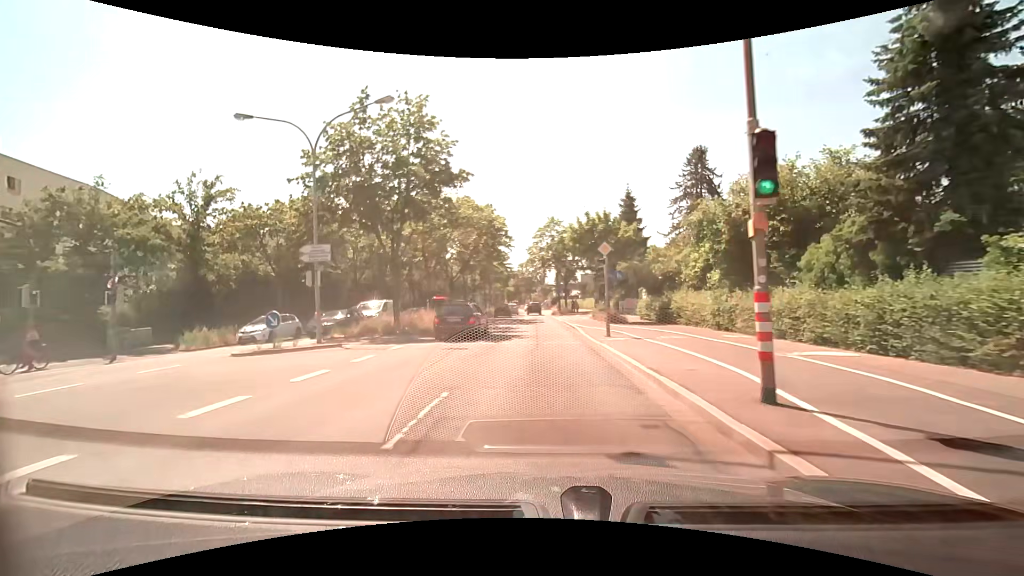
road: primary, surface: asphalt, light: Day
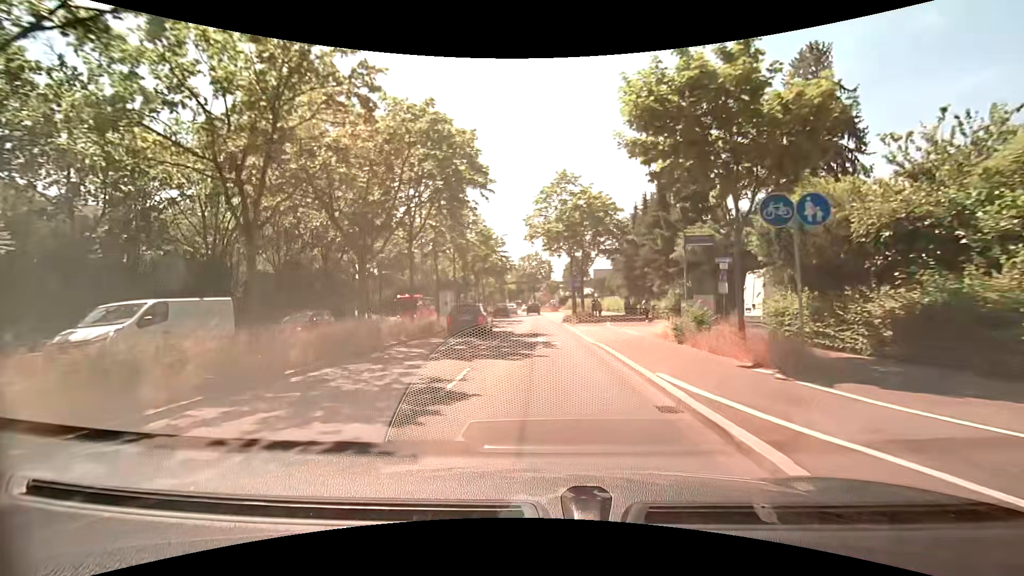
(-0.1, +20.6) m; -1°
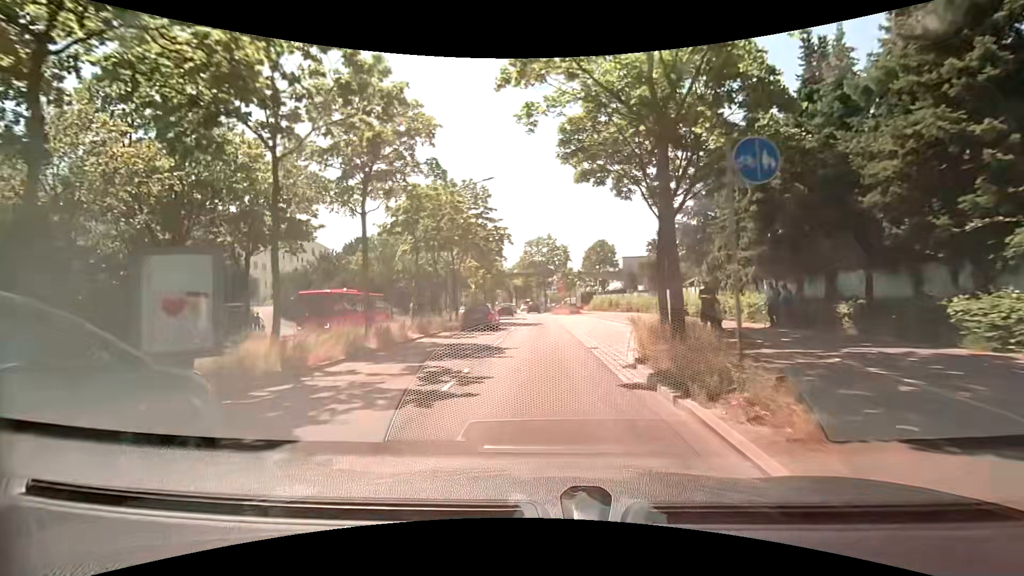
(-0.2, +27.3) m; -1°
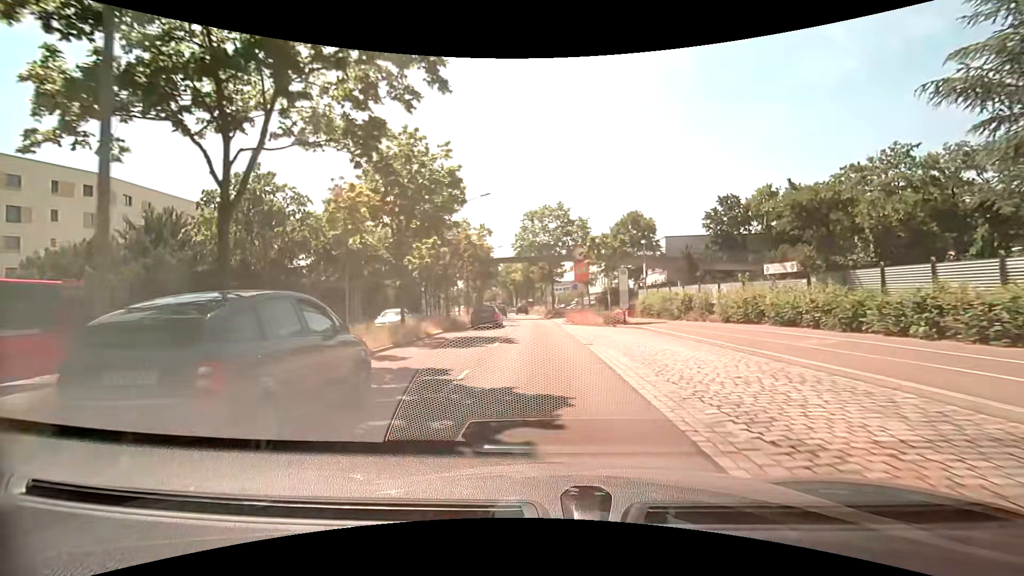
(-0.4, +27.3) m; -1°
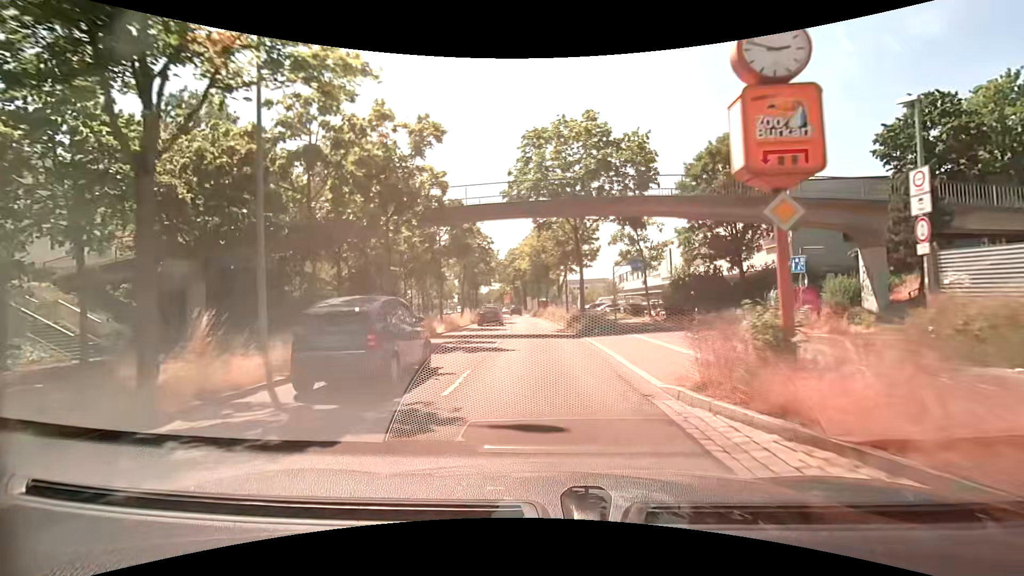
(-0.2, +27.1) m; -2°
